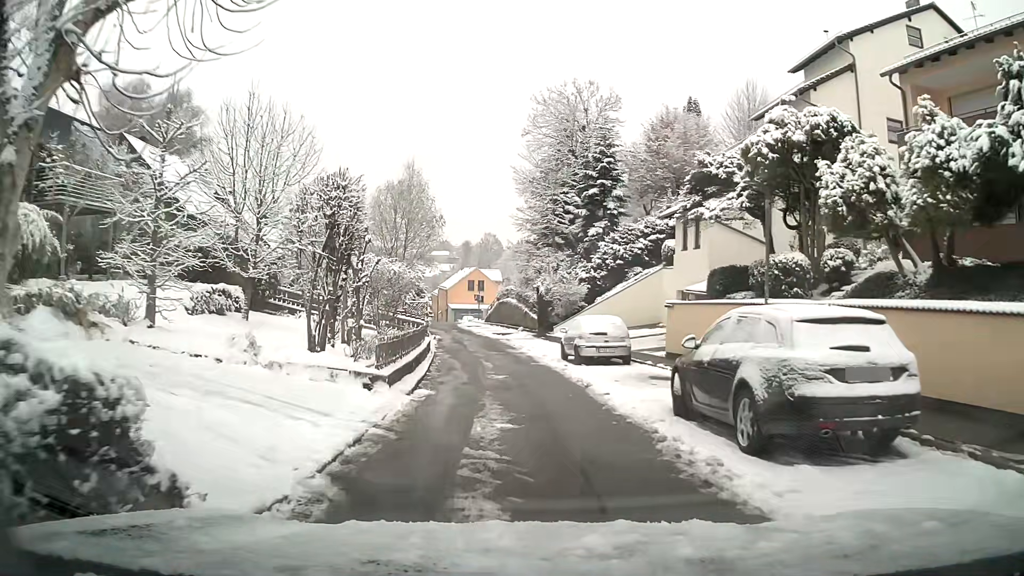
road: residential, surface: asphalt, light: Day
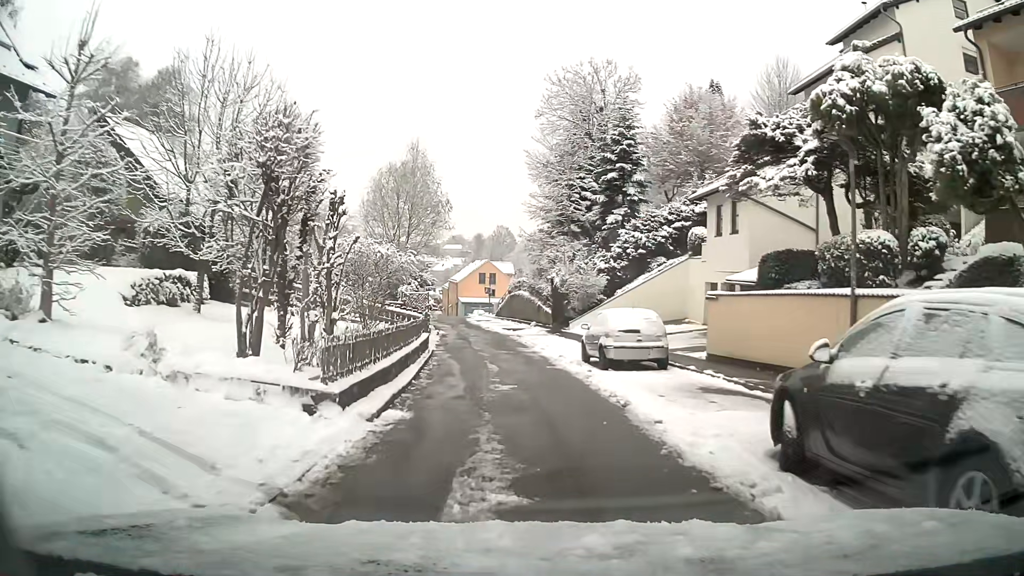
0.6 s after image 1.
(0.0, +3.7) m; -1°
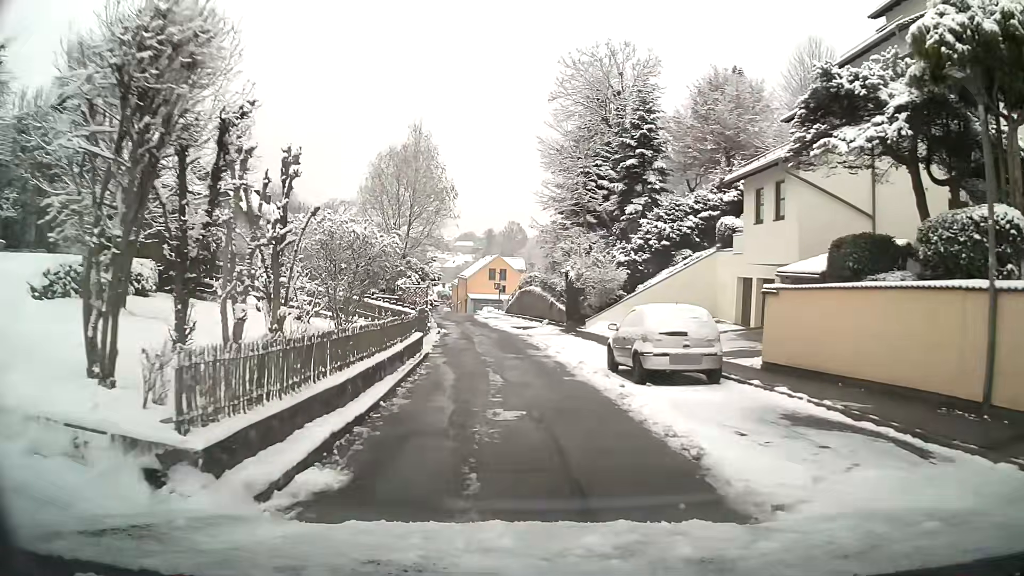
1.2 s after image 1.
(0.0, +3.8) m; -1°
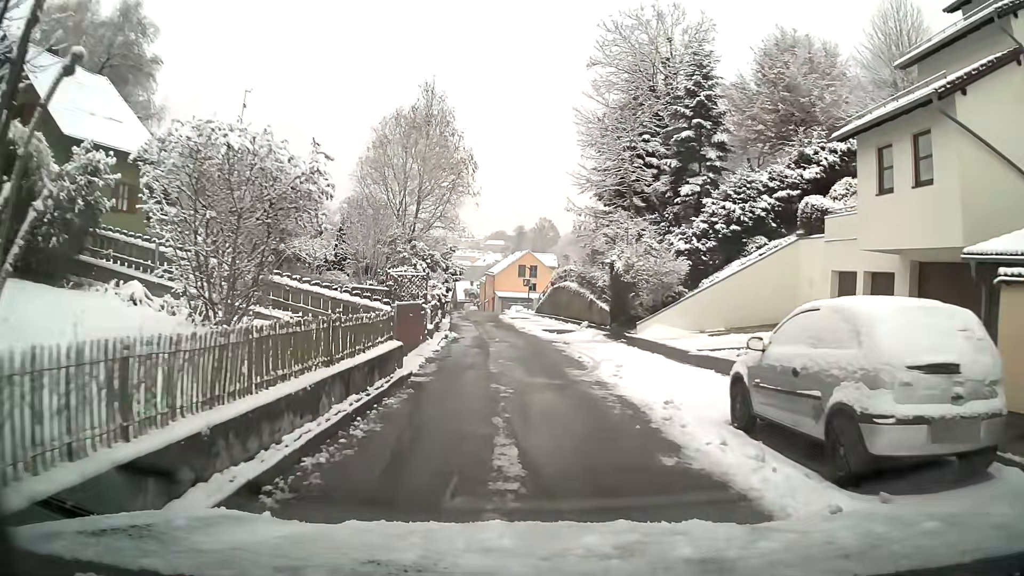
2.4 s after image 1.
(-0.2, +7.5) m; -2°
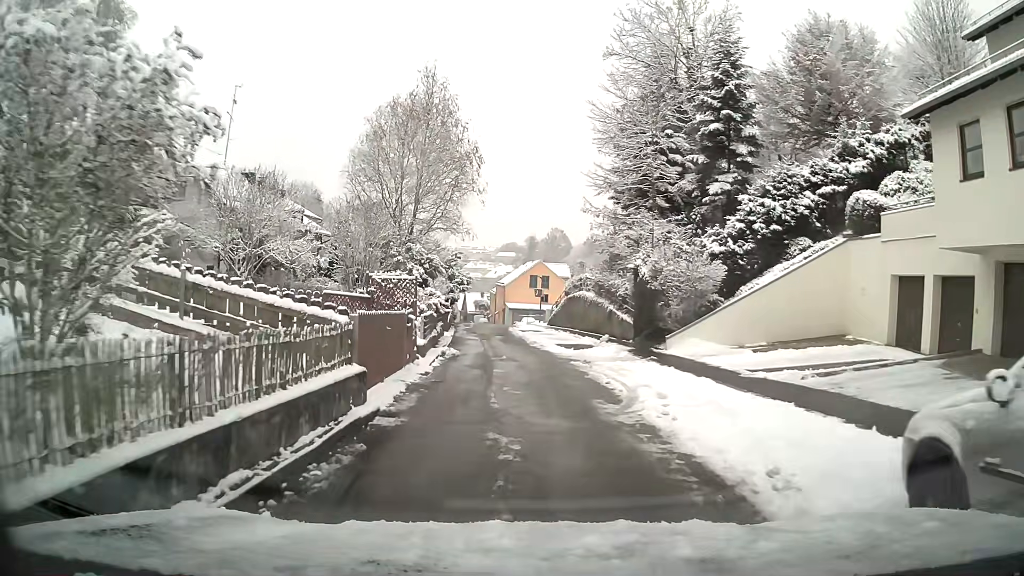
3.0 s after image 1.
(0.0, +3.8) m; -1°
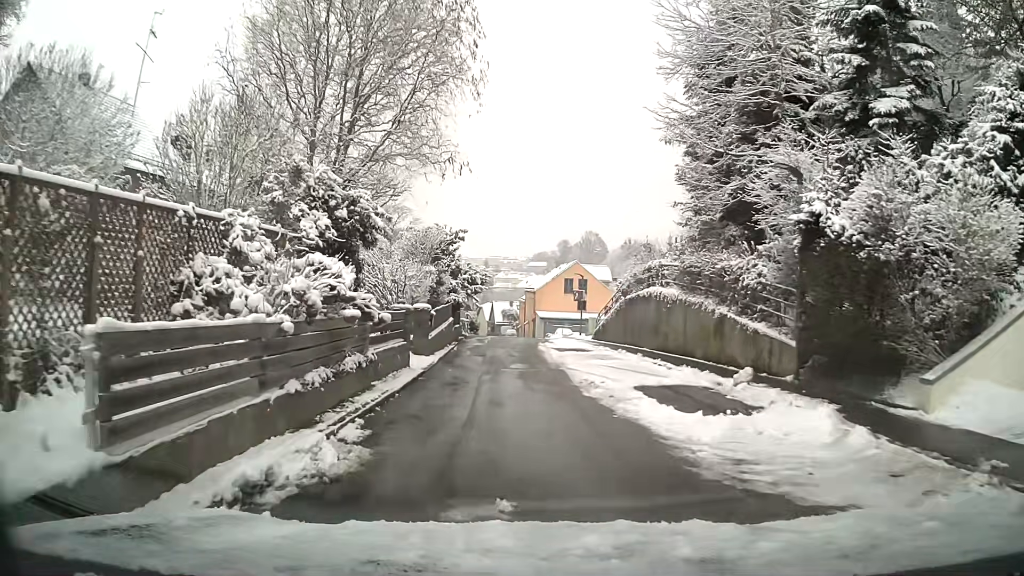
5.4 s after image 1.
(-0.4, +15.1) m; -3°
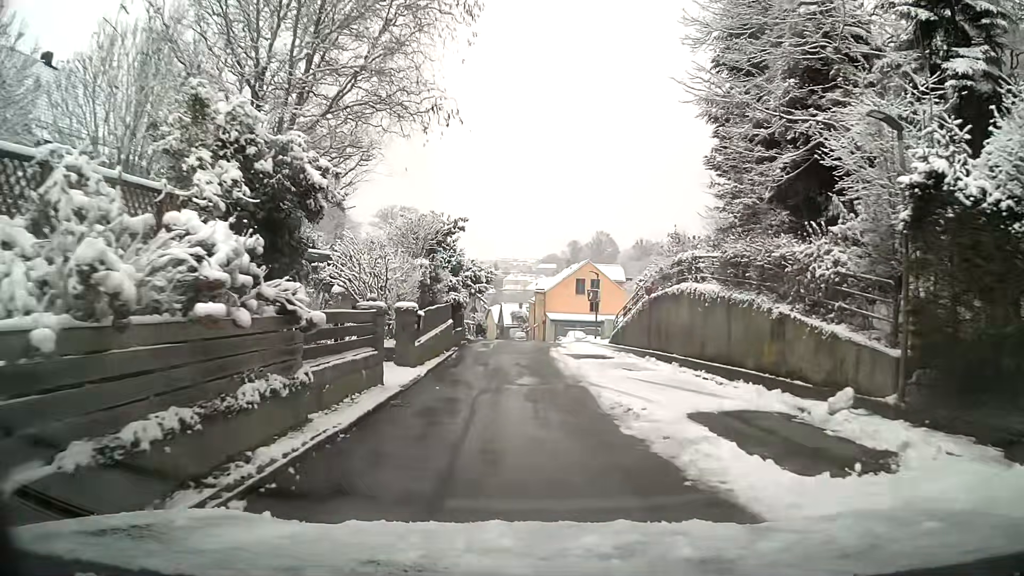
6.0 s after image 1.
(0.0, +3.9) m; -1°
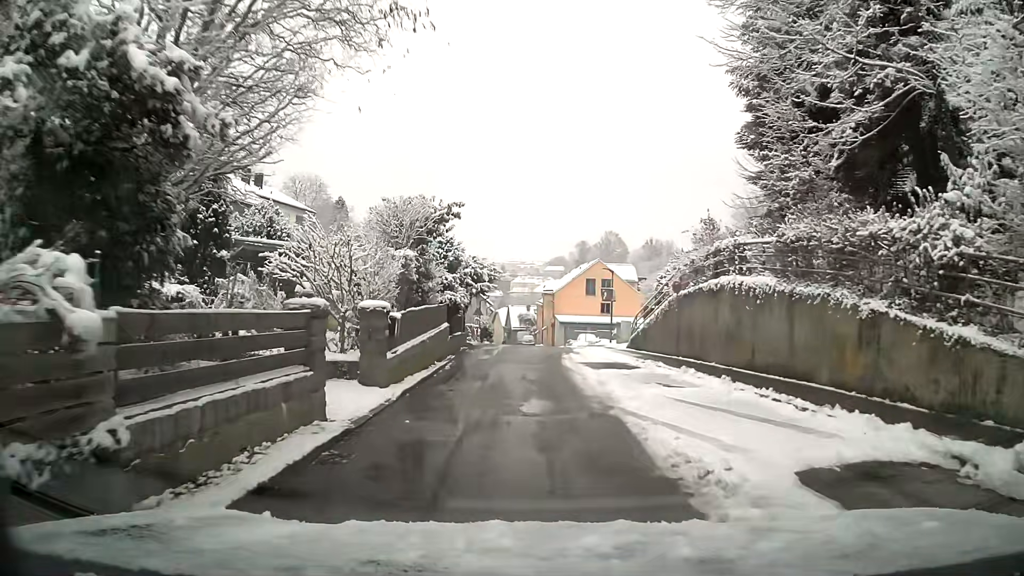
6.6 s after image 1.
(0.0, +3.9) m; 0°
(0, +10) (0, +20) (+1, +30) (+1, +40) (0, +50) (0, +60) (-2, +70) (-3, +80) (-4, +90) (-4, +100) m
